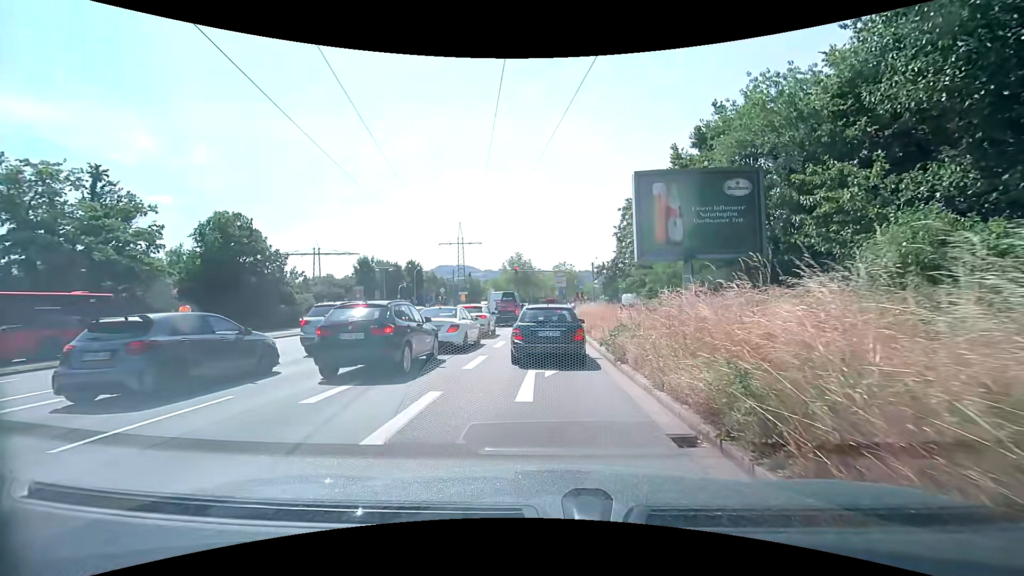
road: primary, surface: asphalt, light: Day
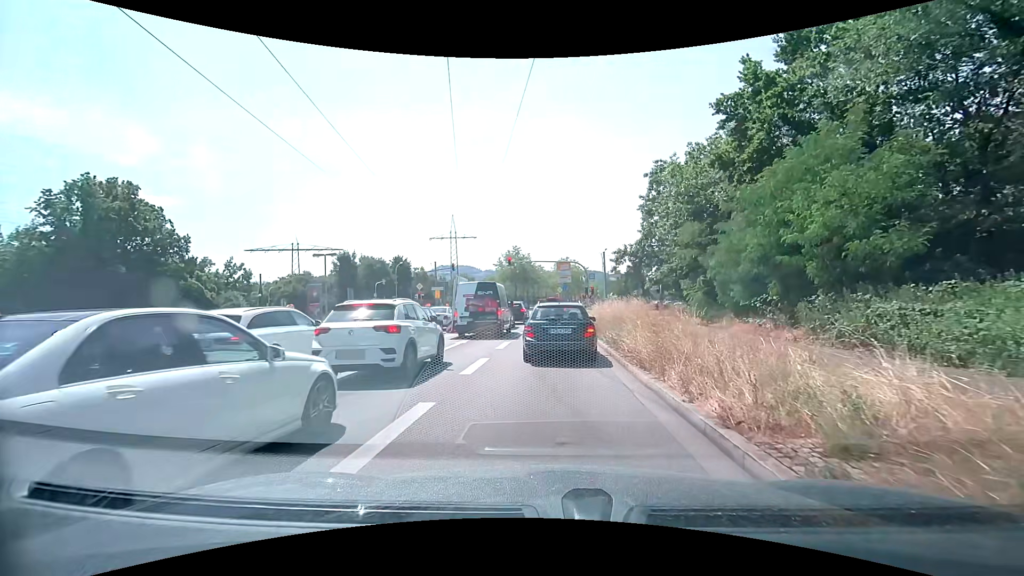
(-0.1, +13.2) m; -1°
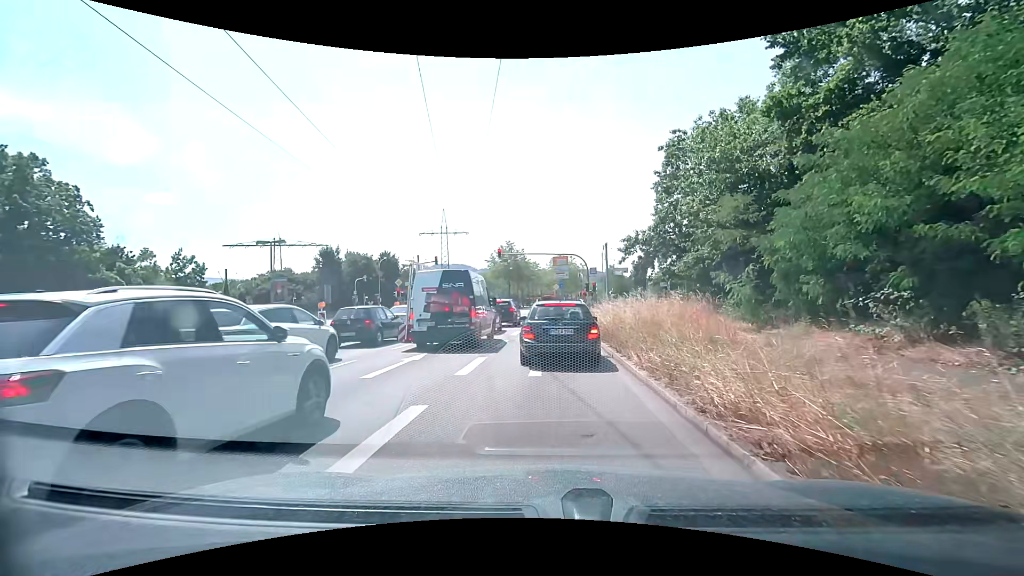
(+0.1, +6.3) m; +1°
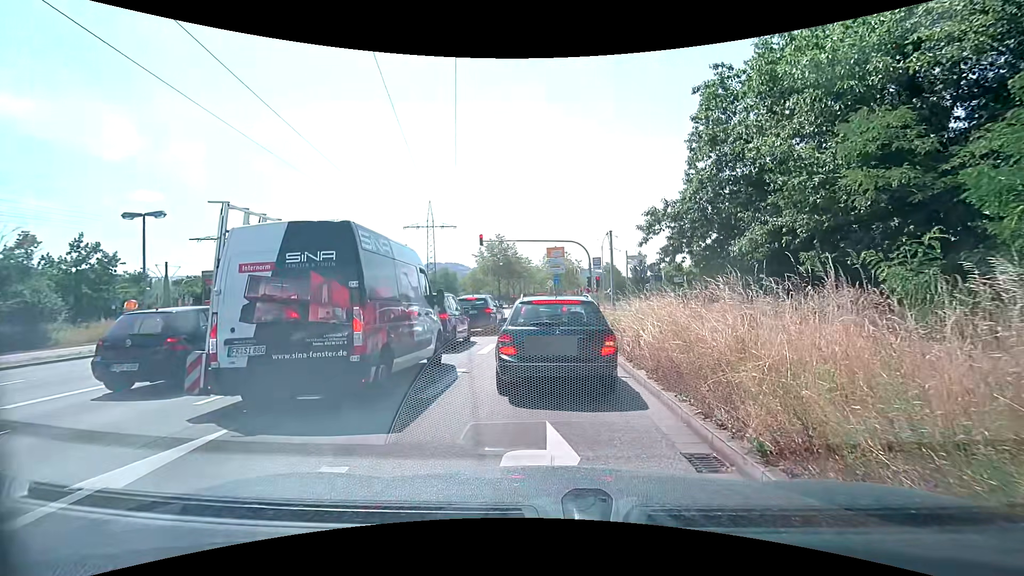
(+0.1, +8.3) m; +1°
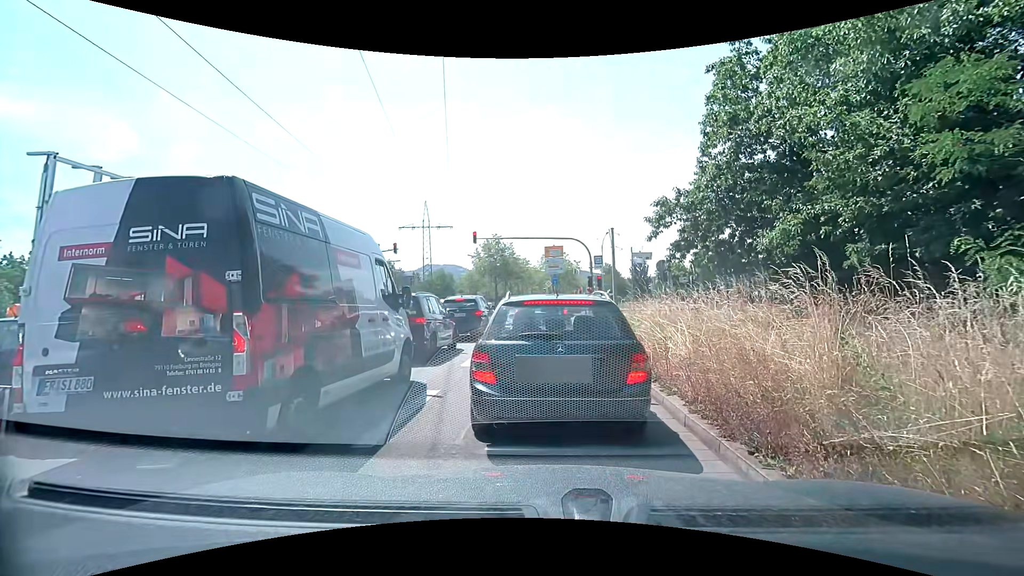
(0.0, +2.2) m; +1°
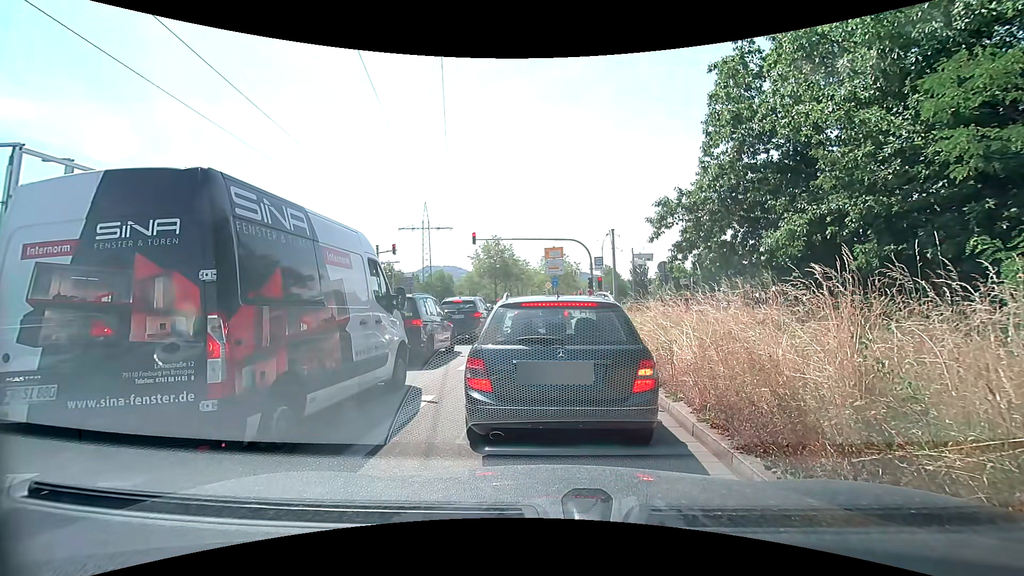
(0.0, +0.4) m; 0°
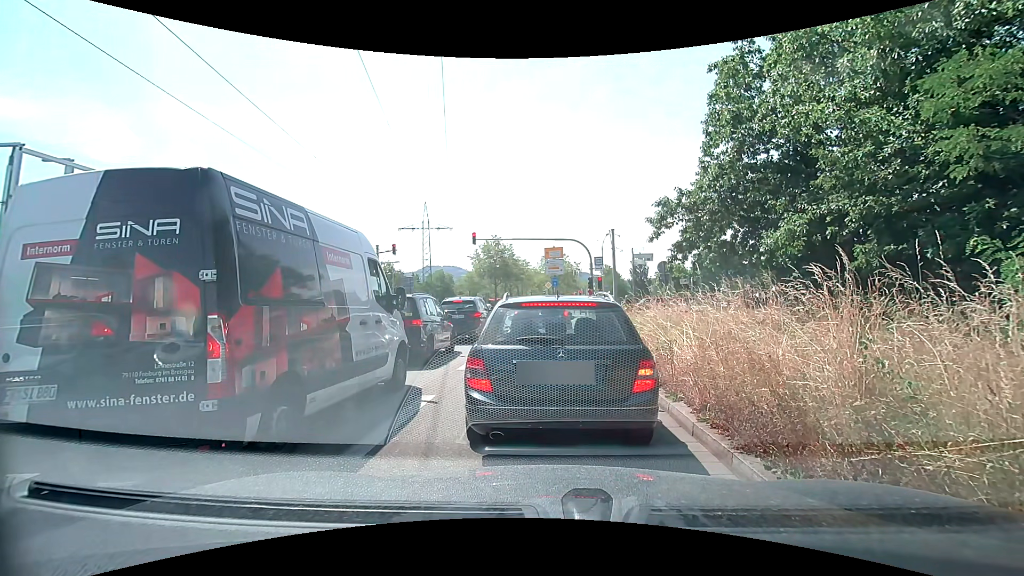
(0.0, 0.0) m; 0°
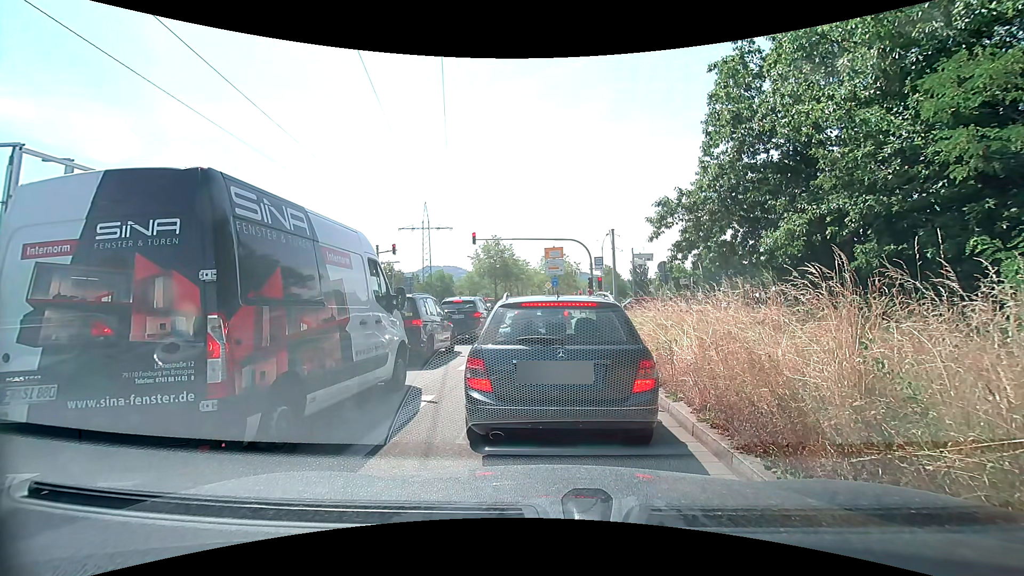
(0.0, 0.0) m; 0°
